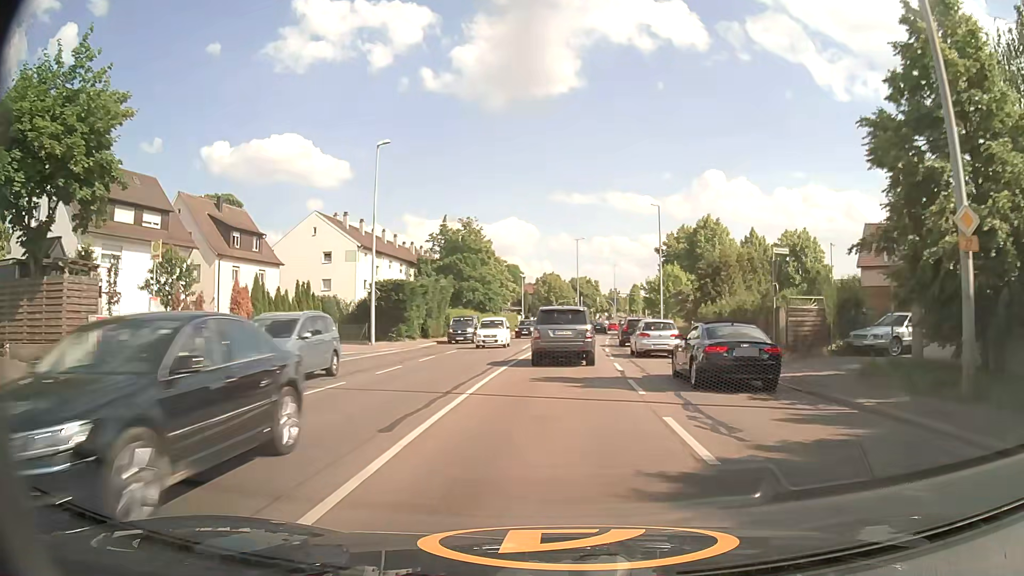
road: primary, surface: asphalt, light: Day
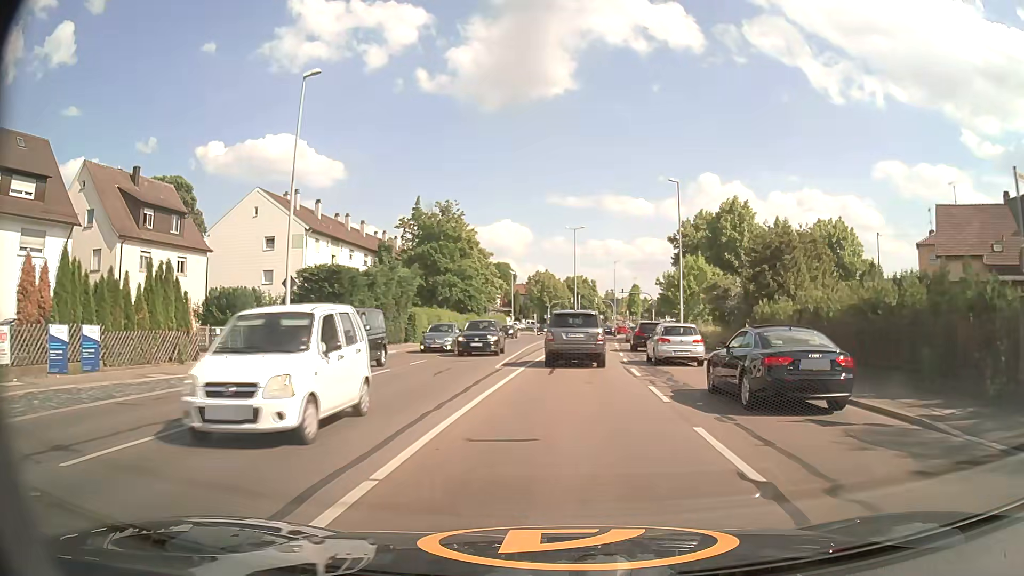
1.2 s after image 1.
(0.0, +13.0) m; 0°
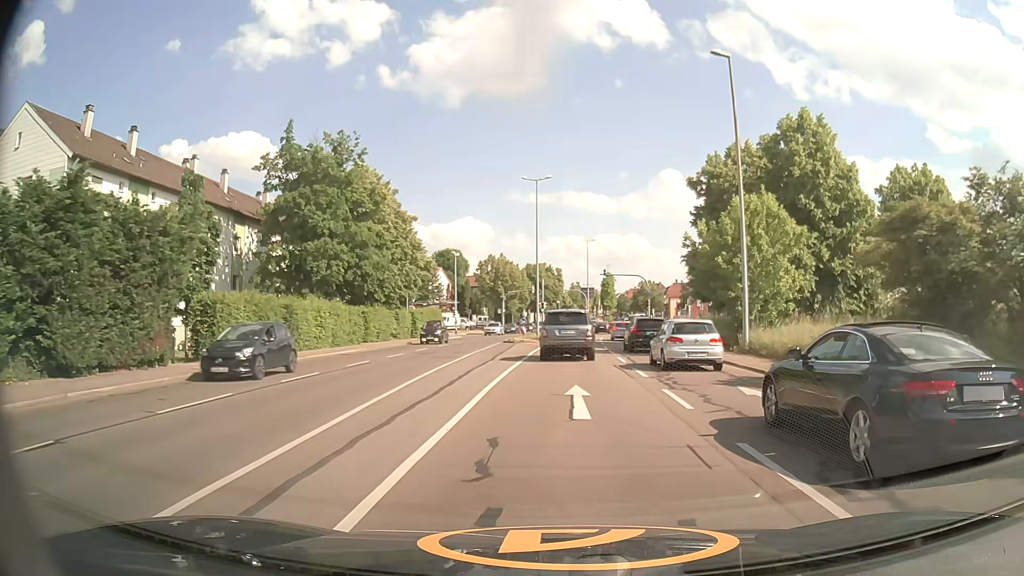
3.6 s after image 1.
(+0.8, +26.1) m; +3°
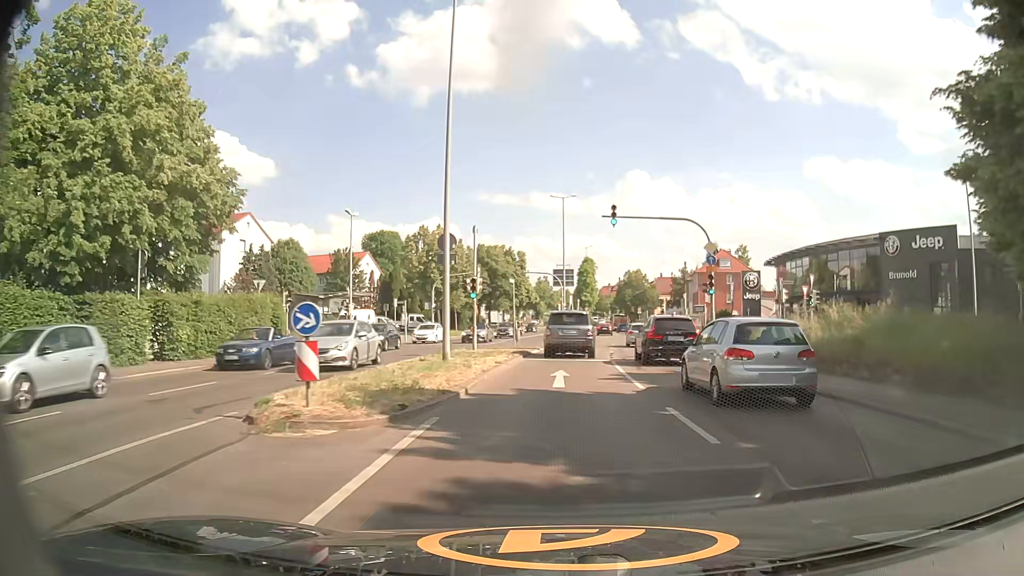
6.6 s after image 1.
(+0.9, +34.0) m; +3°
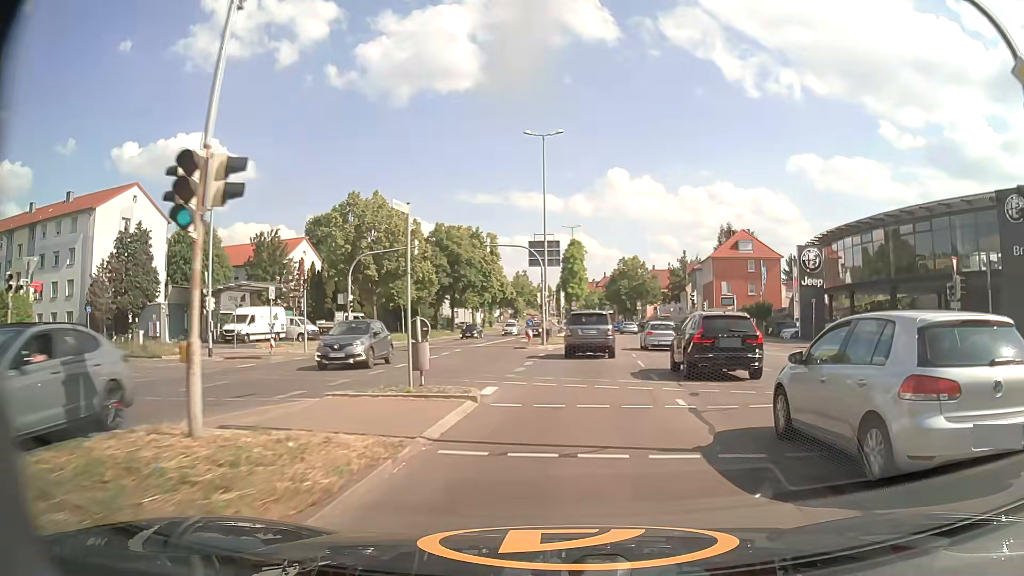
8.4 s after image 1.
(+0.3, +20.9) m; +2°
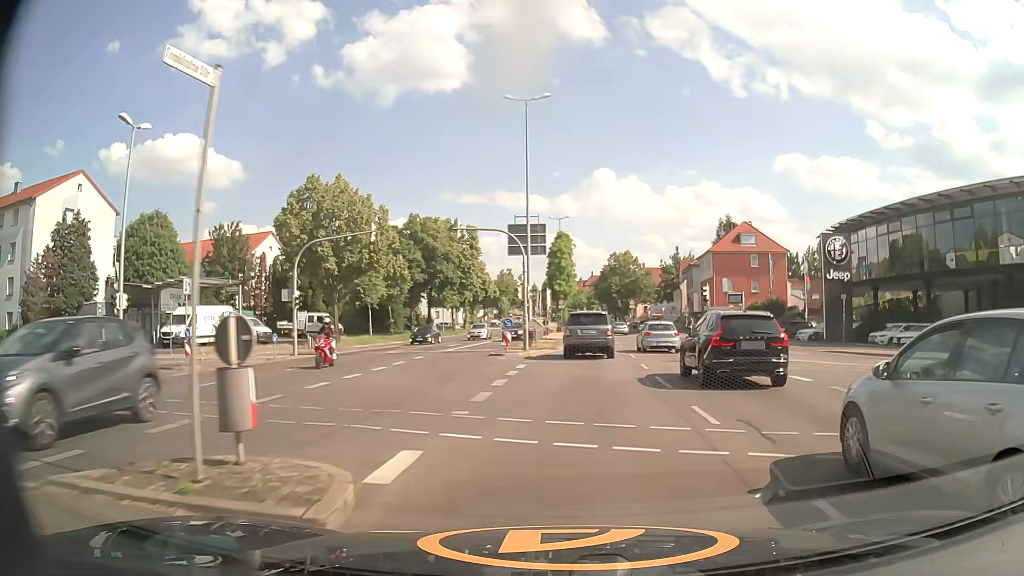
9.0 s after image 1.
(+0.1, +7.0) m; +1°
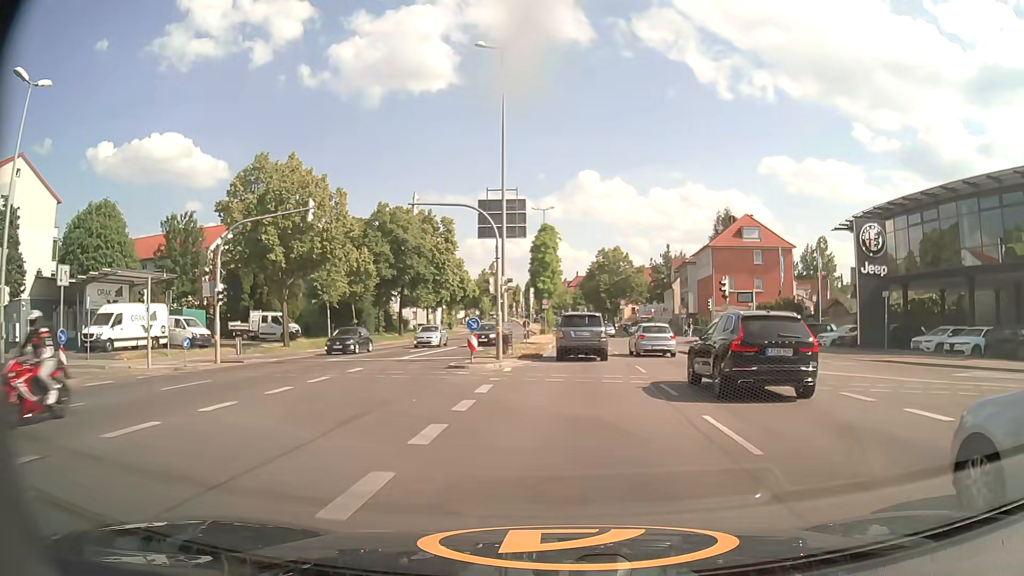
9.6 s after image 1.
(0.0, +7.0) m; +1°
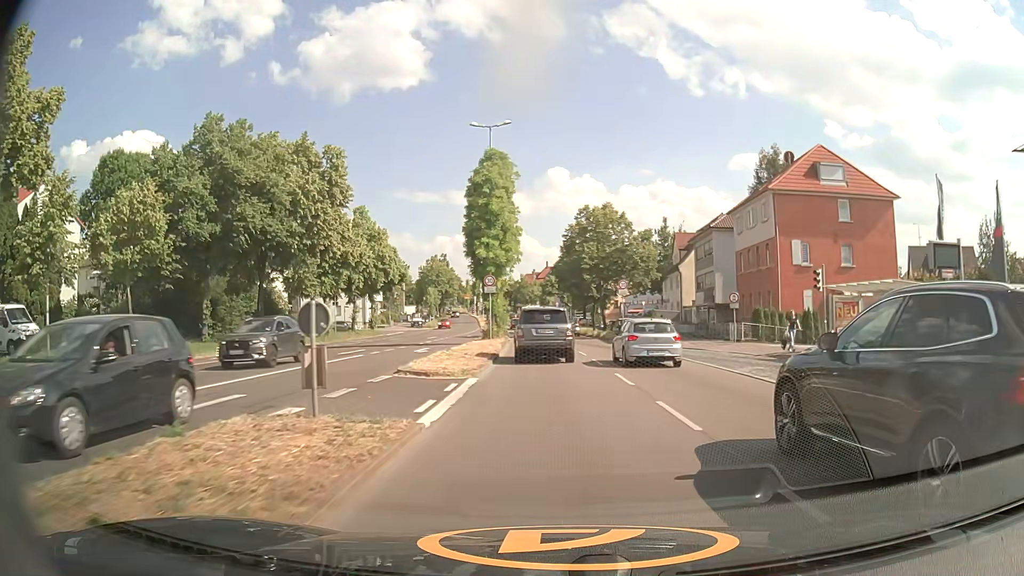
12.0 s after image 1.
(+0.9, +28.7) m; +3°
(0, +10) (0, +20) (-1, +30) (-1, +40) (-2, +50) (-2, +60) (-3, +70) (-4, +80) (-5, +90) (-6, +100) m
